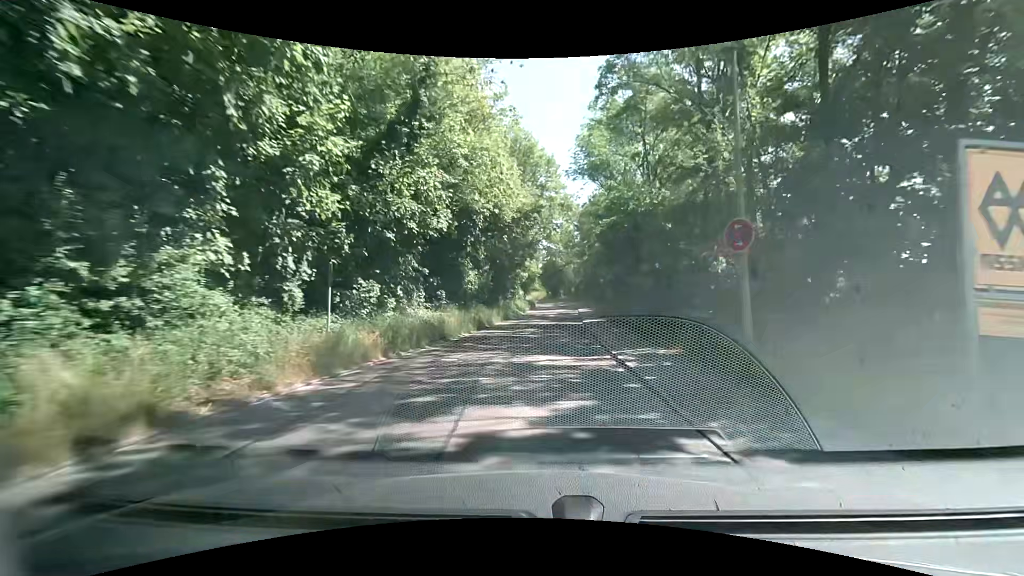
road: residential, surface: paved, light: Day
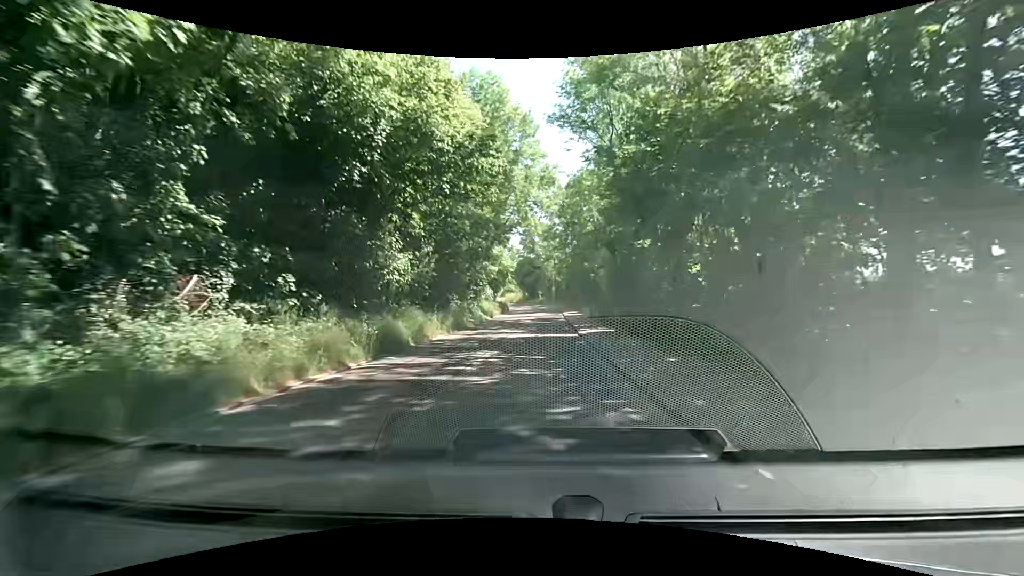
(+0.4, +14.1) m; +2°
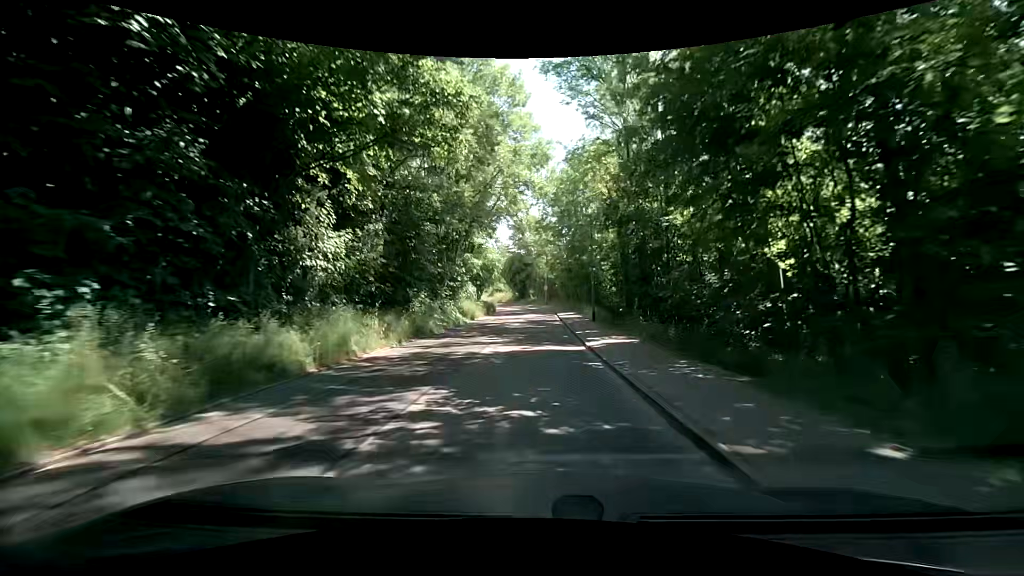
(+0.2, +7.2) m; +1°
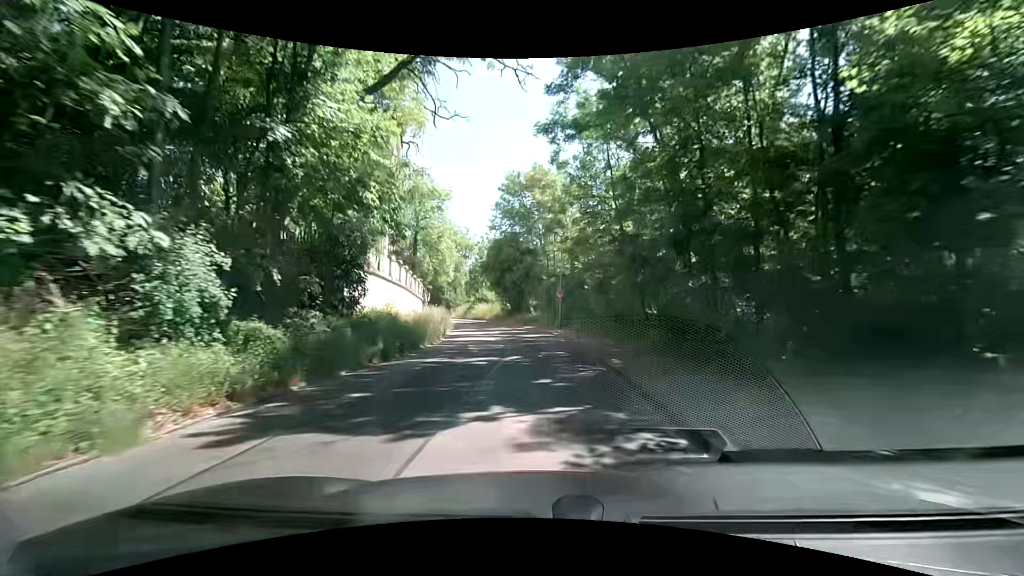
(+0.4, +36.0) m; +1°
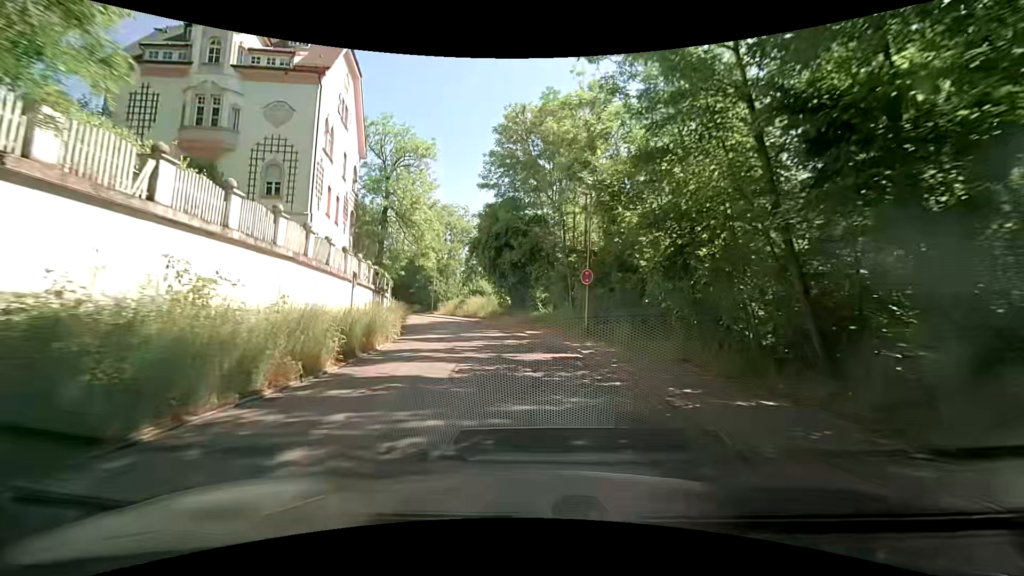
(-0.1, +14.0) m; 0°
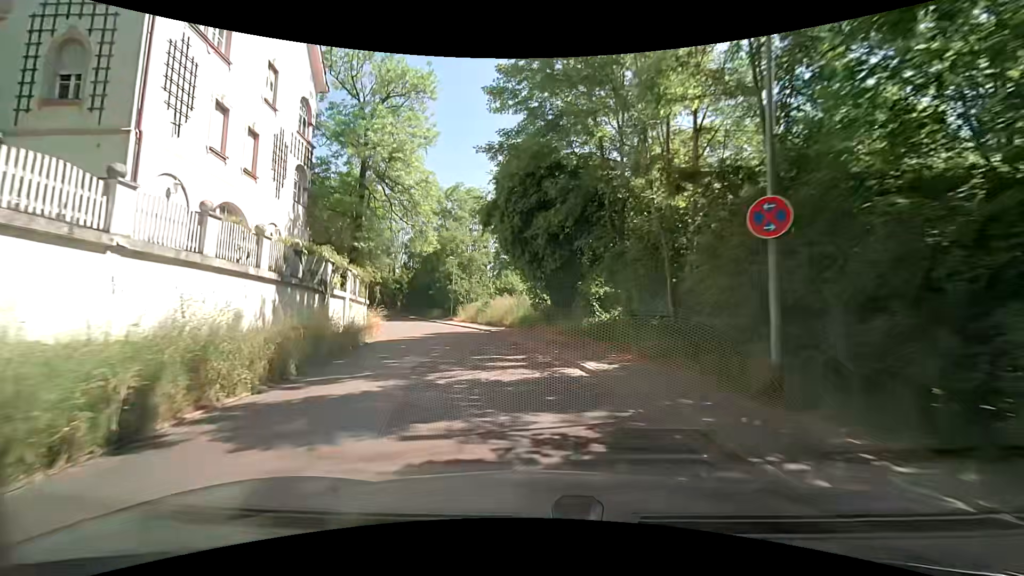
(-0.5, +13.5) m; -6°
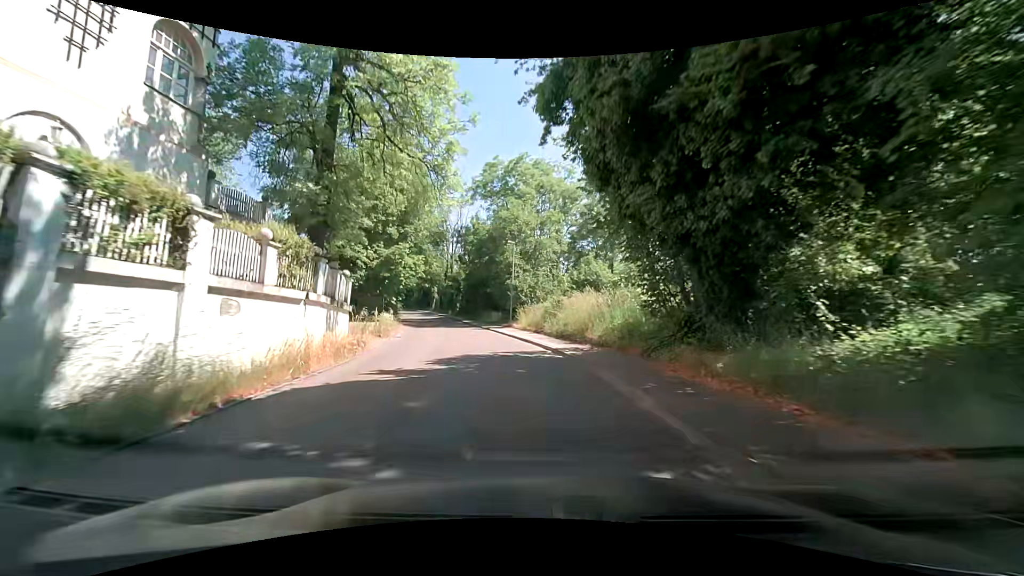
(-0.9, +13.1) m; -9°
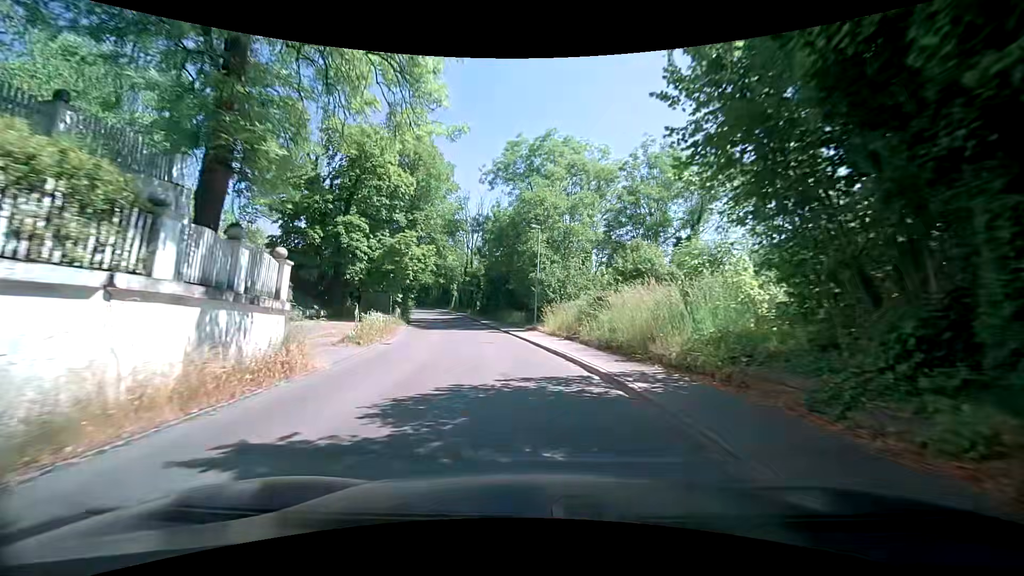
(-0.1, +6.4) m; -3°
(0, +10) (-1, +20) (-3, +30) (-5, +40) (-7, +49) (-10, +59) (-13, +68) (-17, +77) (-23, +86) (-30, +93) m
